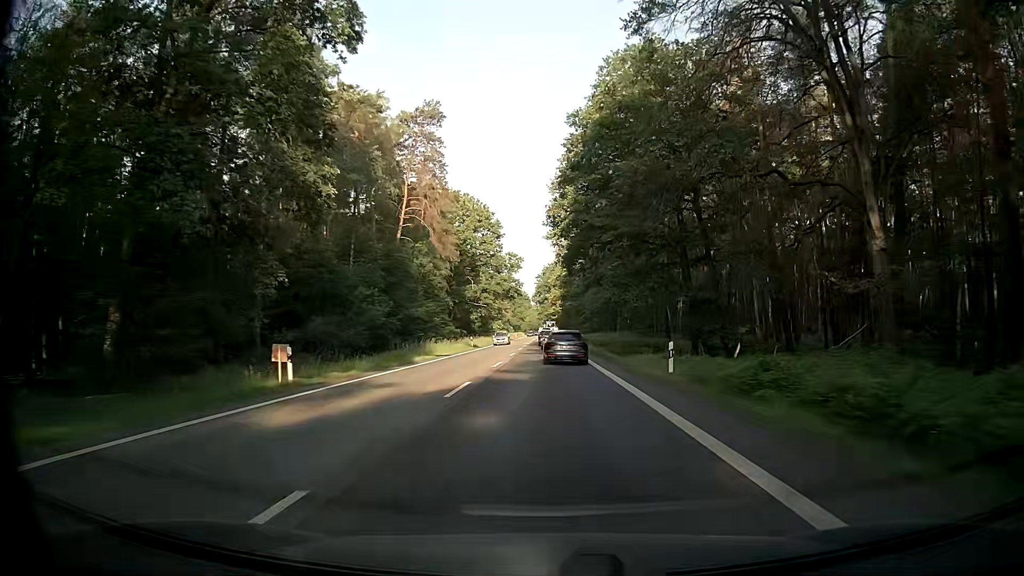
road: secondary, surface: asphalt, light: Day
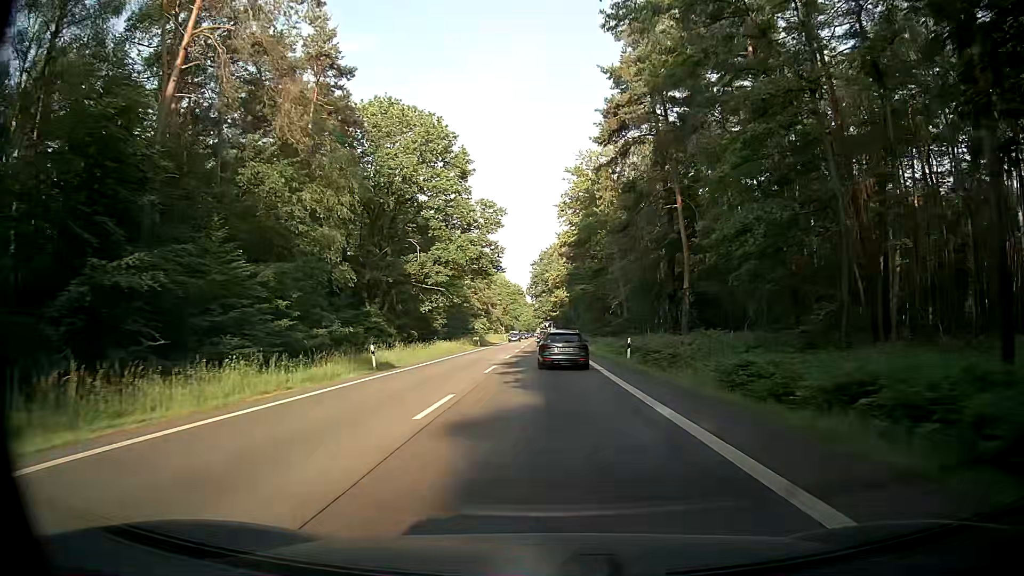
(-0.5, +39.9) m; 0°
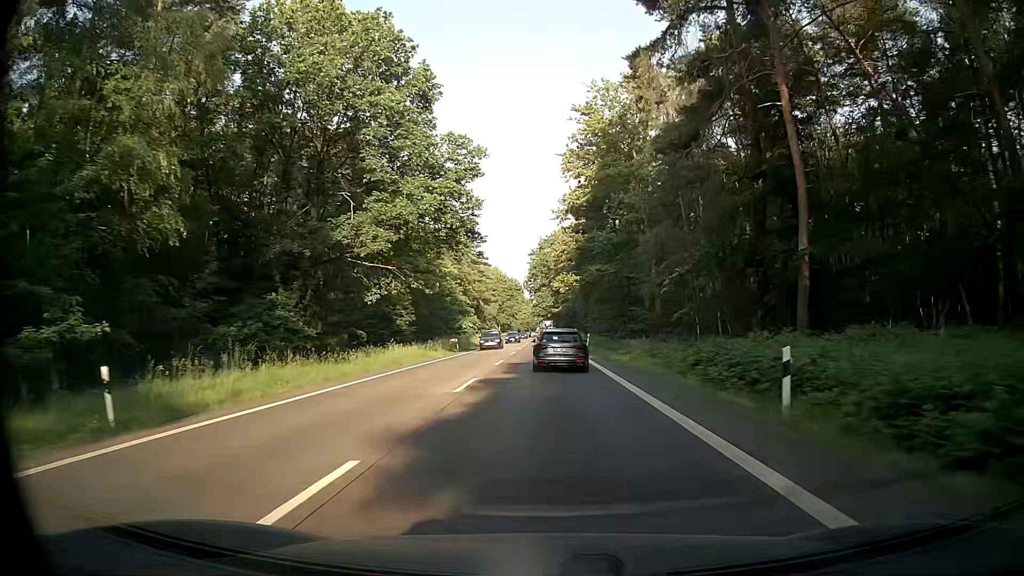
(0.0, +19.6) m; +1°
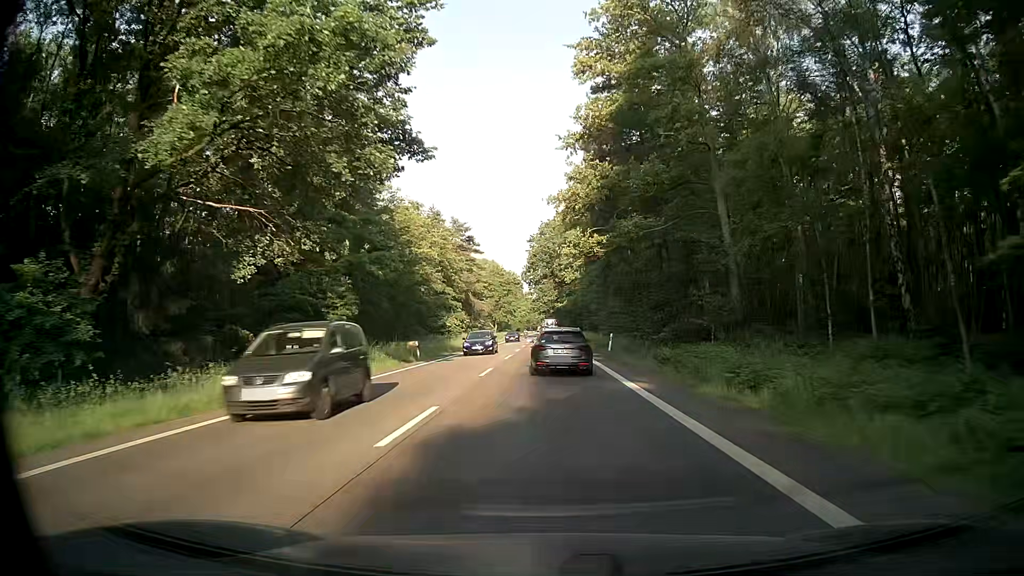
(-0.2, +19.3) m; 0°
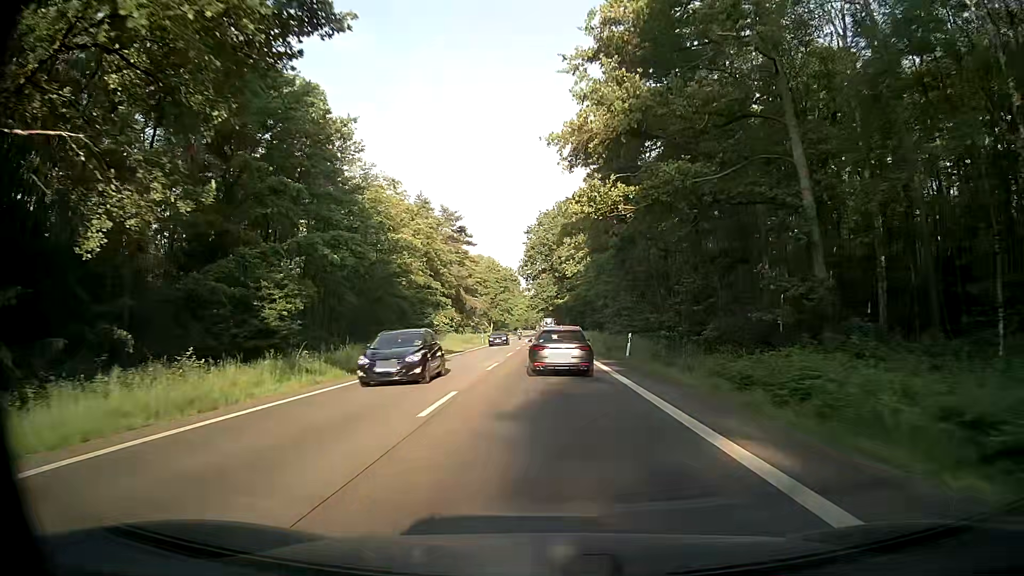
(-0.1, +9.4) m; -1°
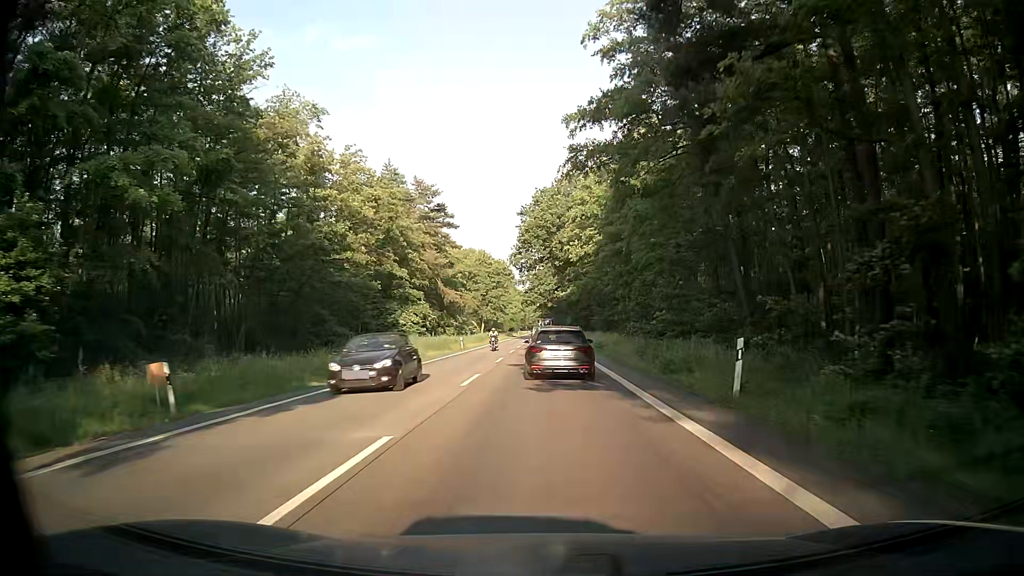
(+0.1, +18.2) m; +1°
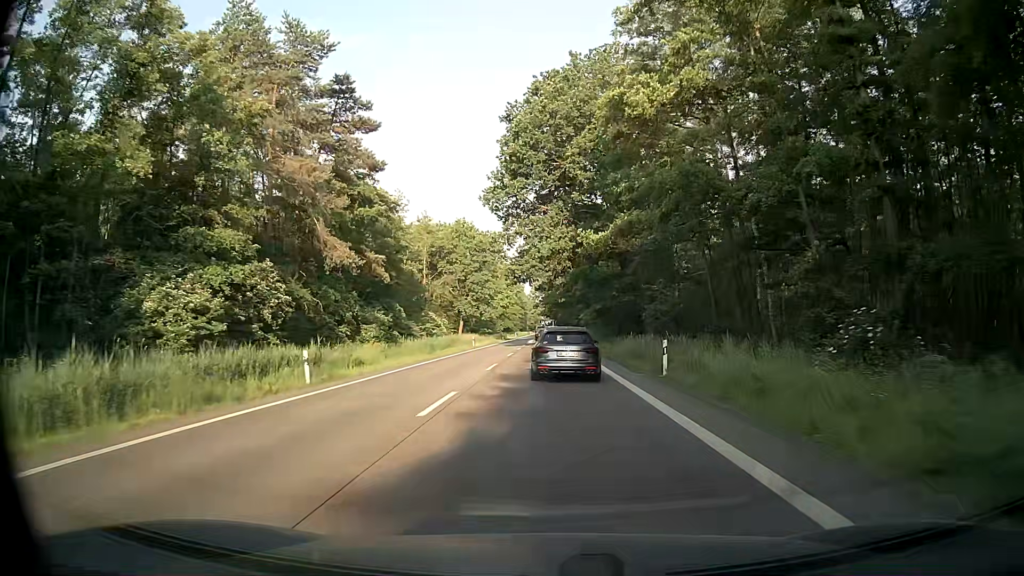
(-0.1, +42.2) m; +1°
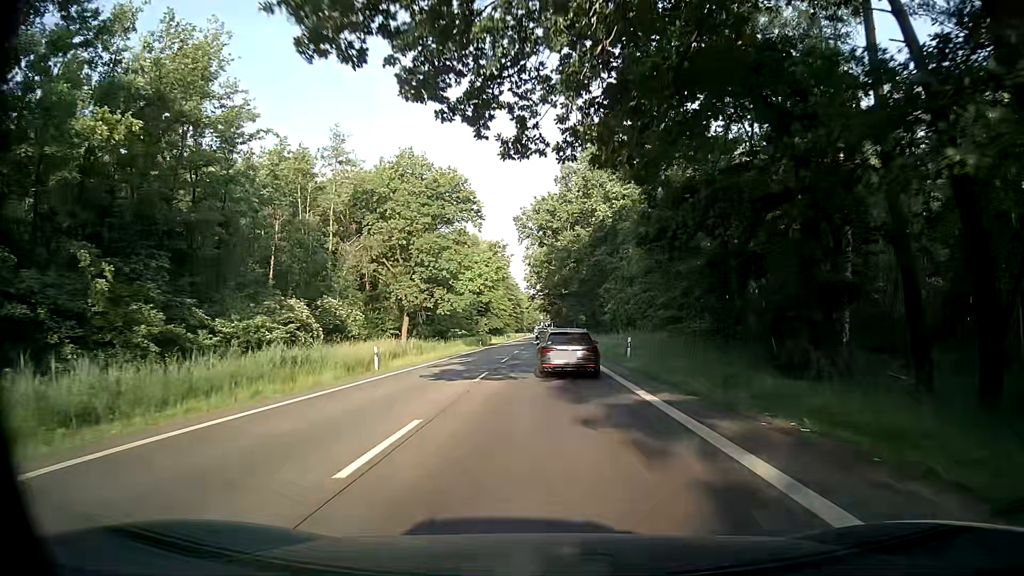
(-0.8, +41.1) m; -1°
(0, +10) (0, +20) (0, +30) (0, +40) (0, +50) (0, +60) (0, +70) (0, +80) (-1, +90) (-1, +100) m
